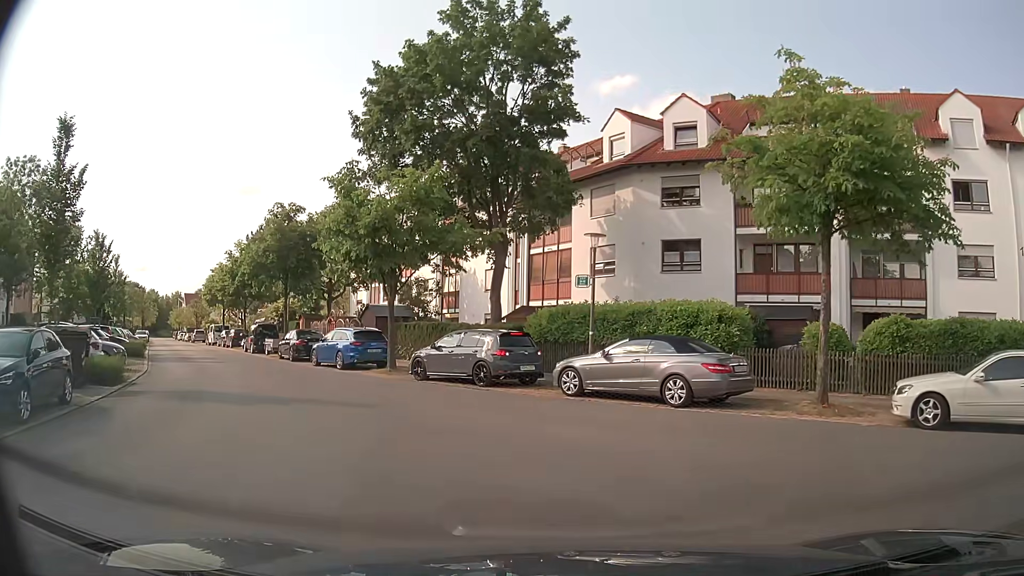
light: Day
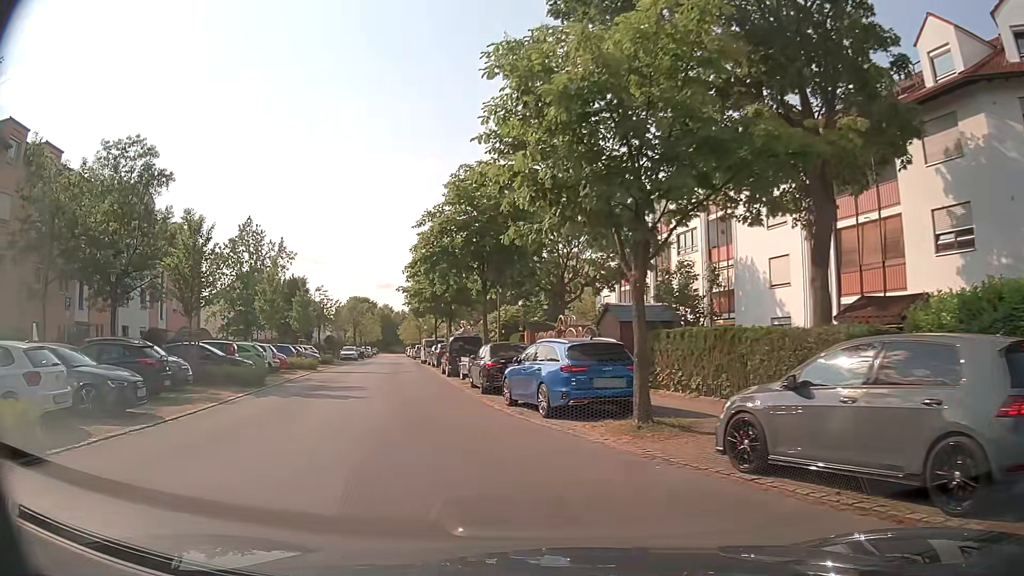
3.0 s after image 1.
(-1.8, +11.7) m; -20°
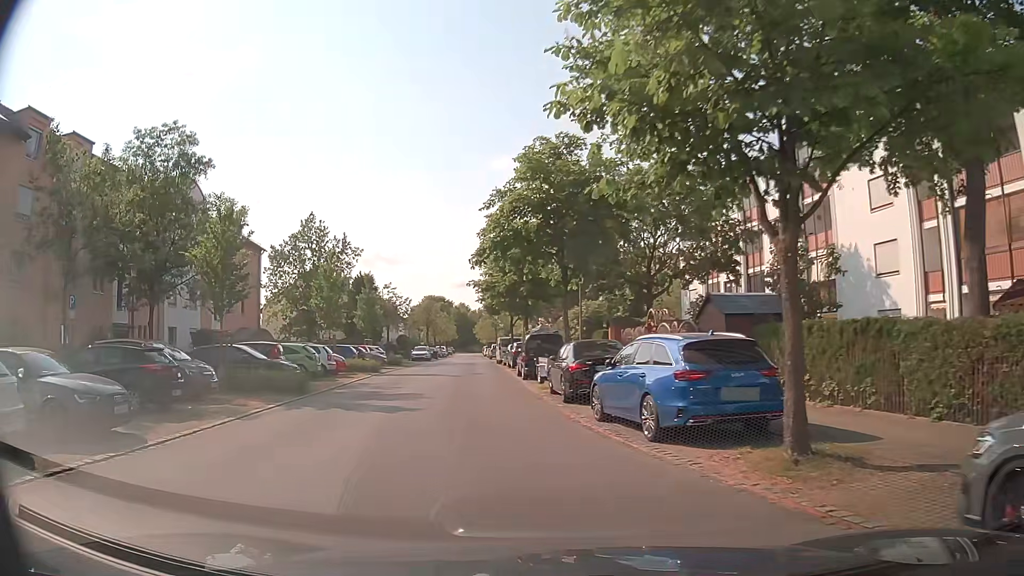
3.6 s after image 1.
(-0.2, +3.4) m; -8°
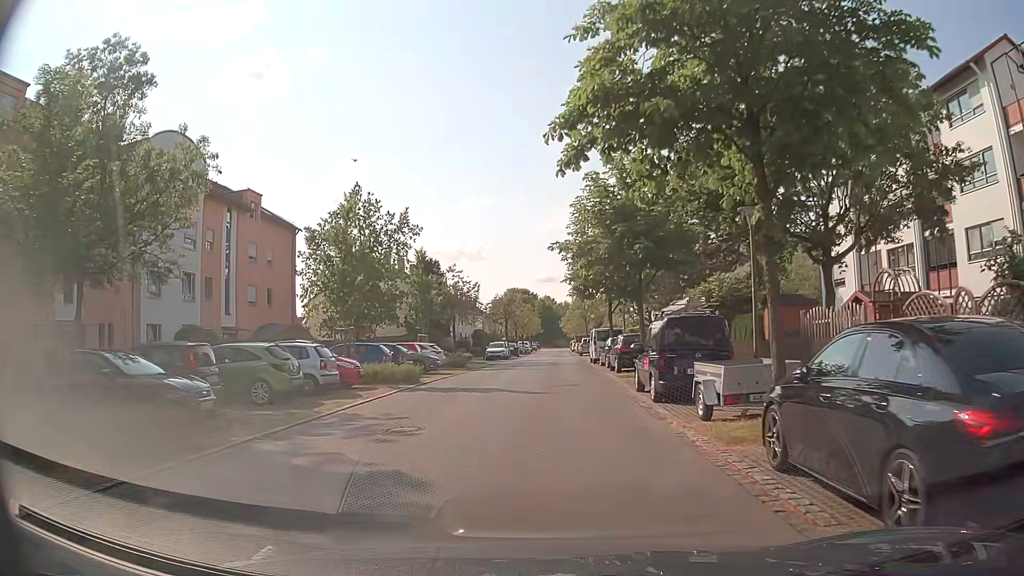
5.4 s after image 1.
(-1.2, +12.0) m; -7°
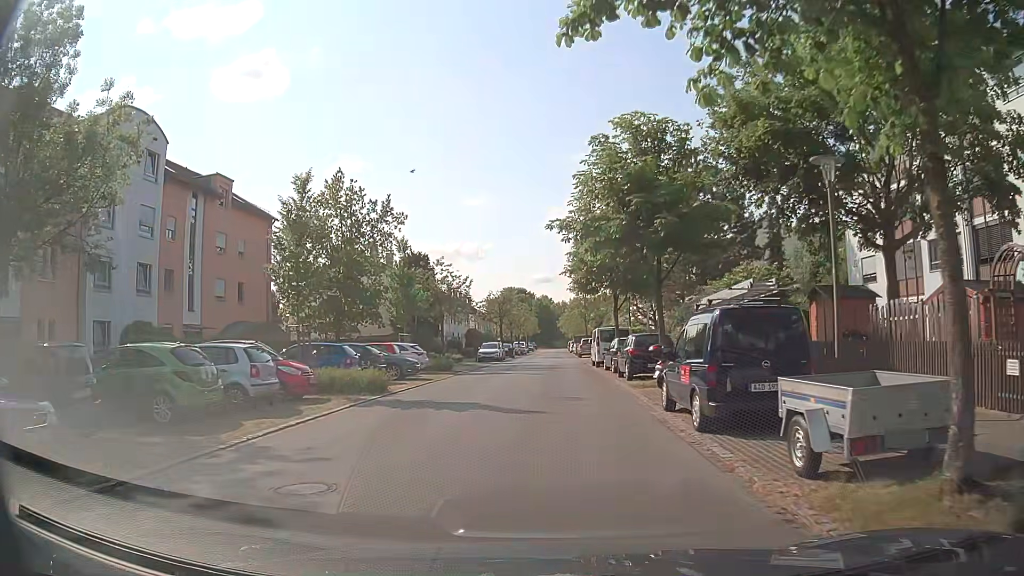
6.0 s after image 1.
(0.0, +4.4) m; 0°
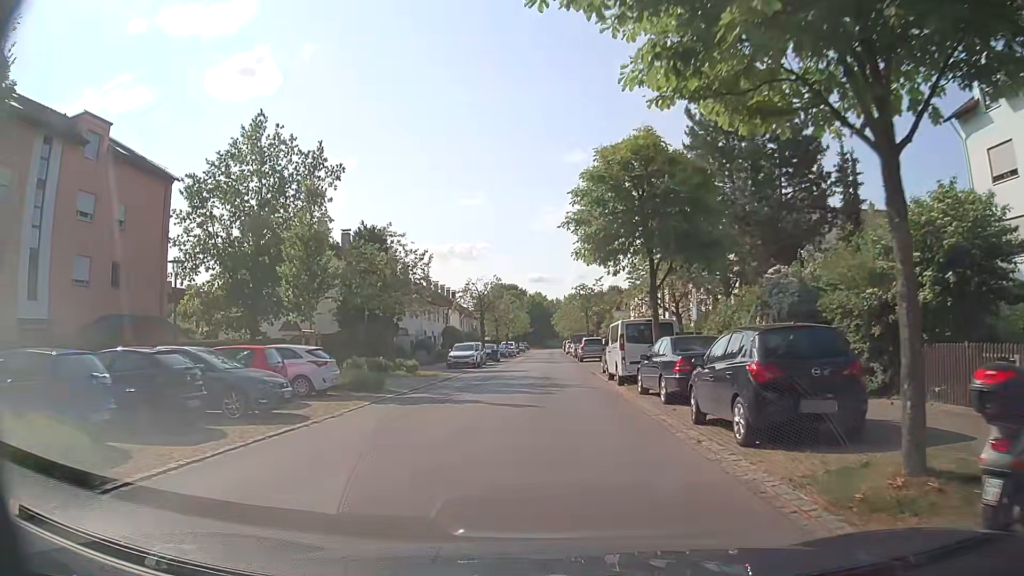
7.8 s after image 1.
(+0.1, +13.5) m; +1°
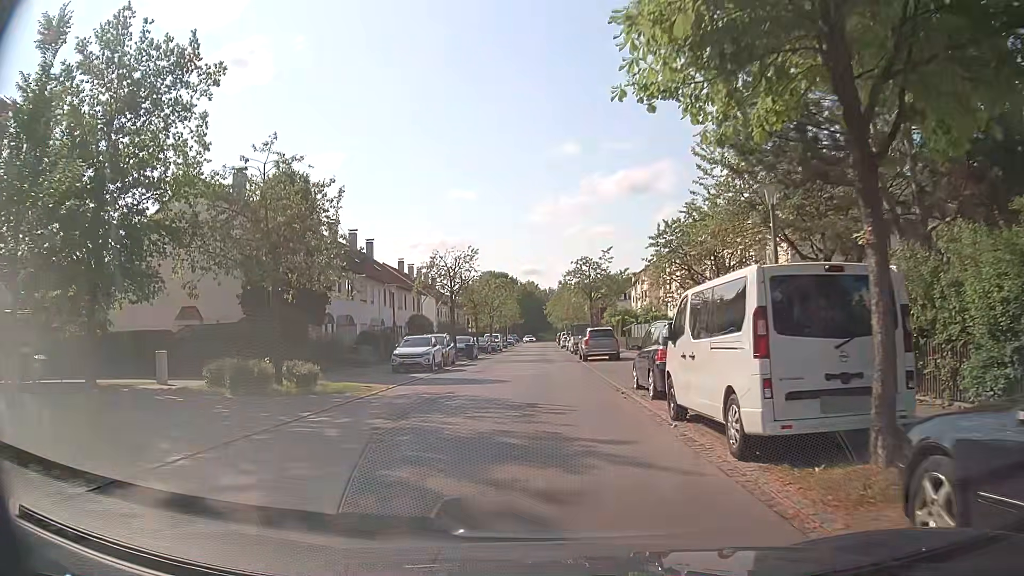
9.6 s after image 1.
(0.0, +13.6) m; +1°
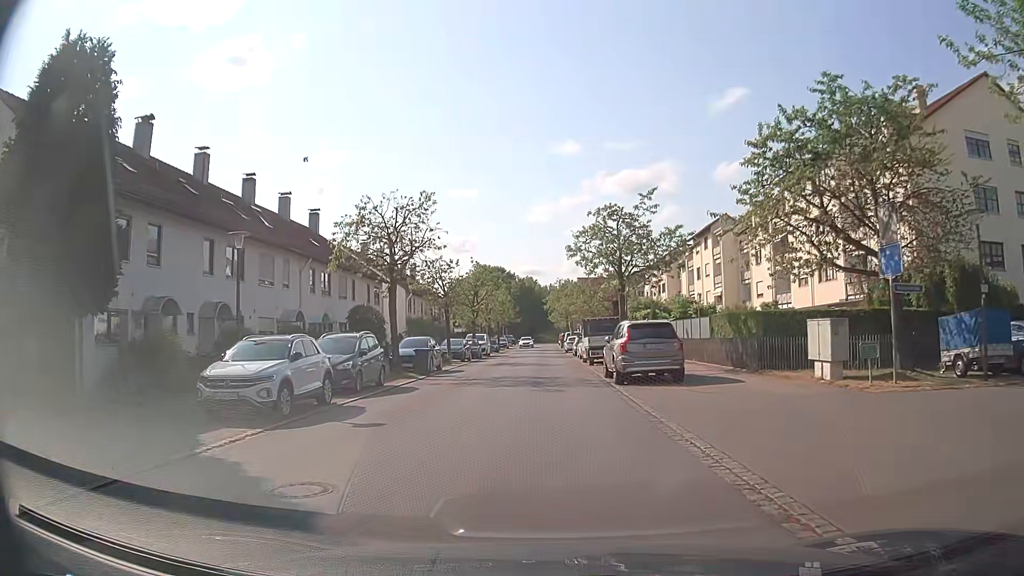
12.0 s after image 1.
(-0.1, +16.8) m; 0°
(0, +10) (0, +20) (0, +30) (-1, +40) (-1, +50) (-1, +60) (-1, +70) (-1, +80) (-1, +90) (-1, +100) m
